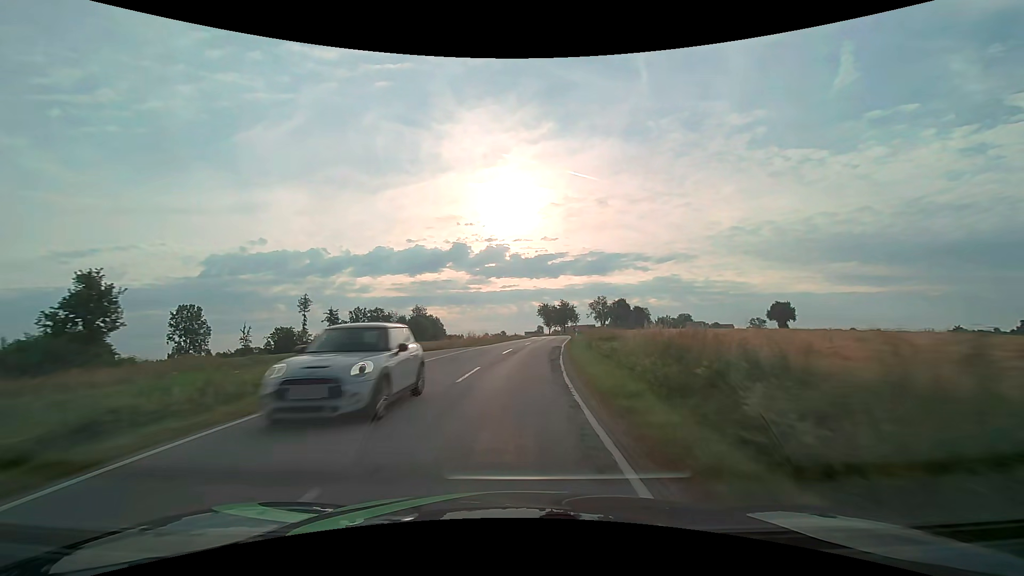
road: secondary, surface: asphalt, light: Day
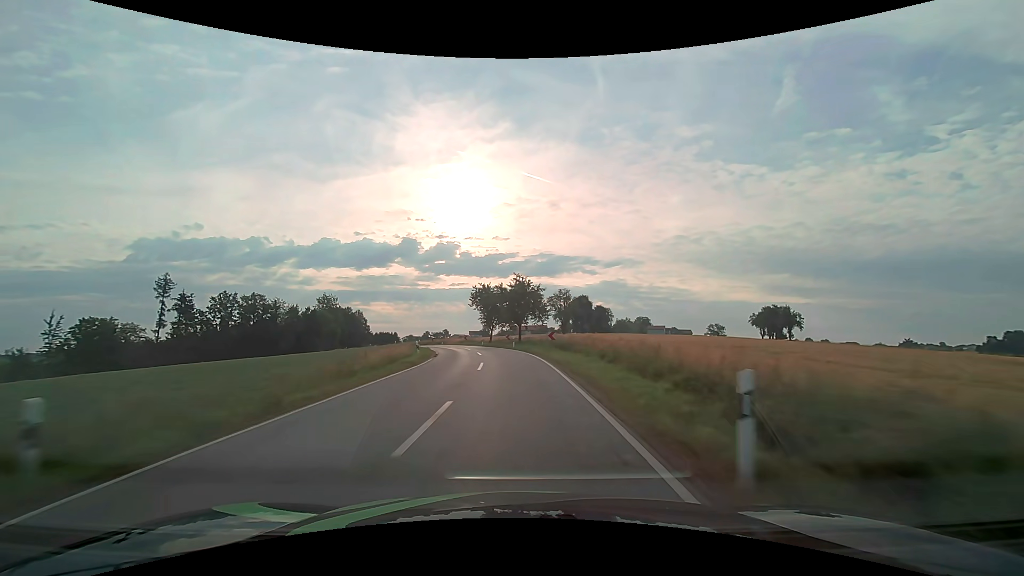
(+4.1, +53.5) m; +6°
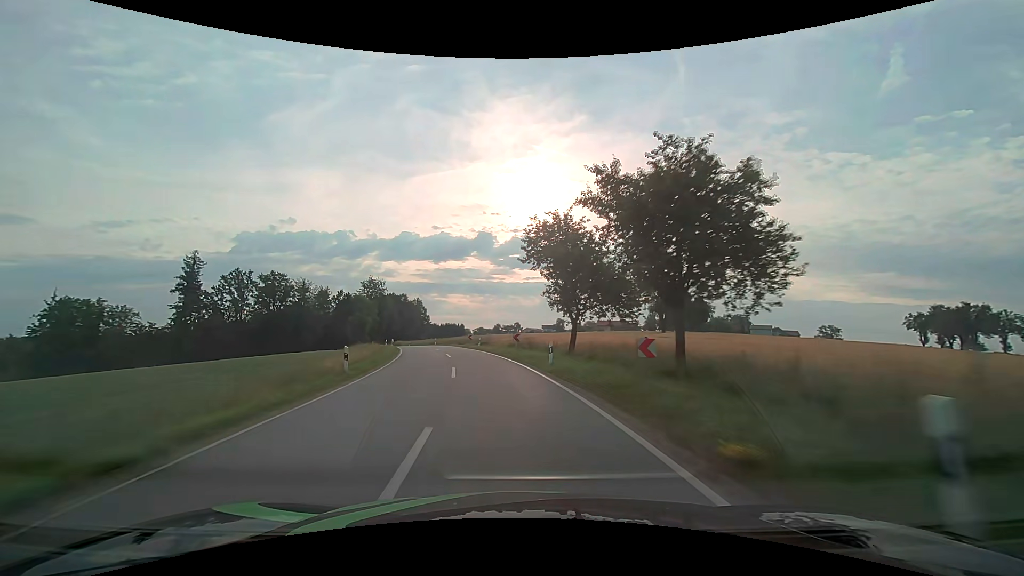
(-2.1, +37.7) m; -8°
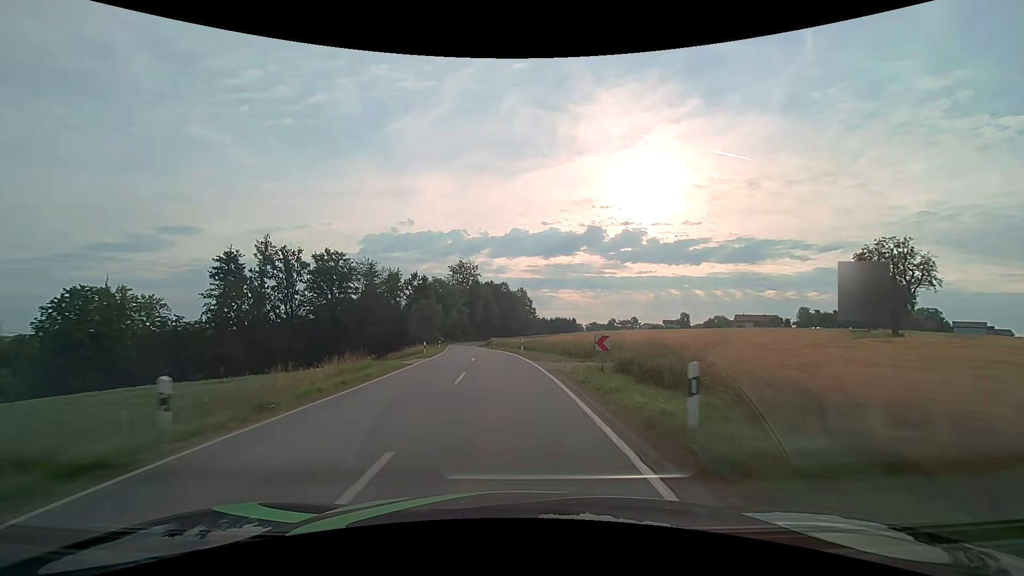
(-4.0, +36.4) m; -13°
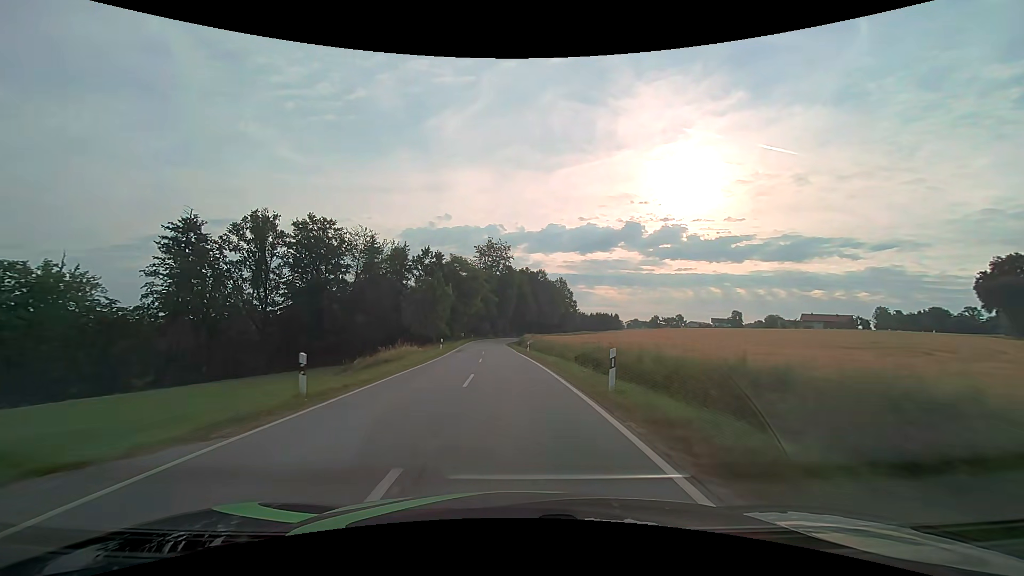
(-1.2, +24.4) m; -4°
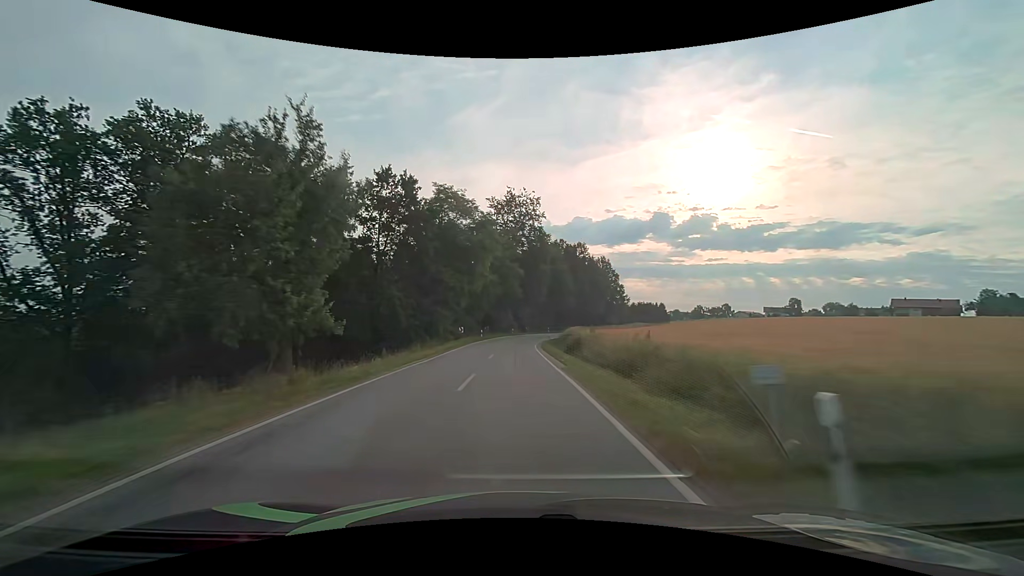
(-1.3, +37.2) m; -3°
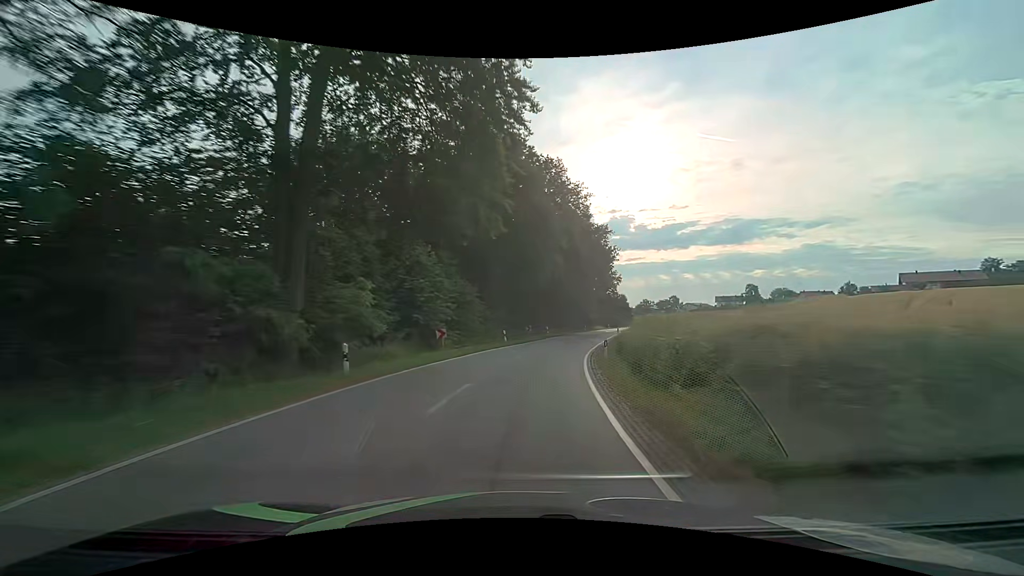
(+1.2, +62.3) m; +7°
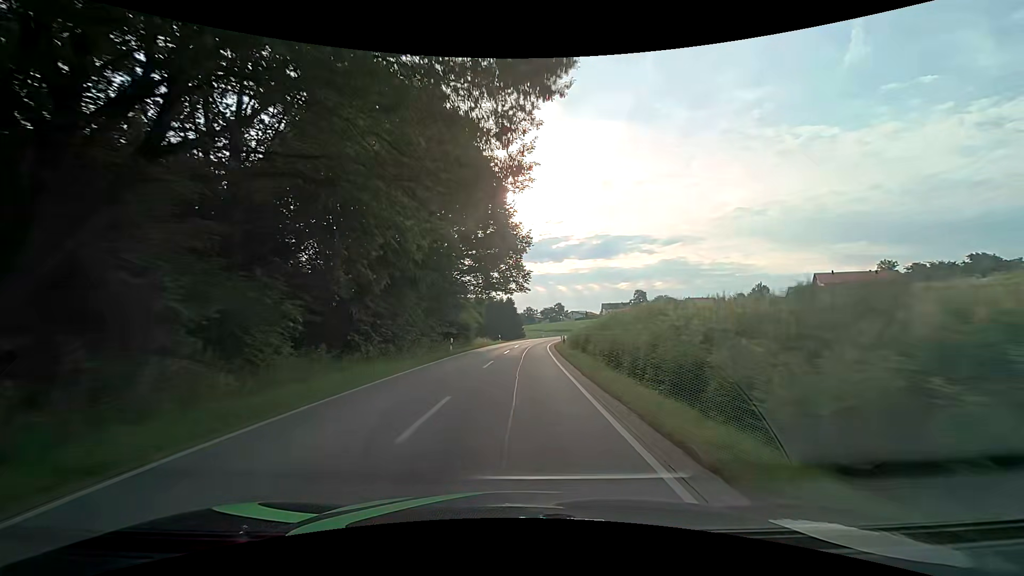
(+7.3, +48.2) m; +15°
(0, +10) (0, +20) (0, +30) (+1, +40) (+2, +50) (+3, +60) (+5, +70) (+7, +79) (+10, +89) (+13, +98) m
